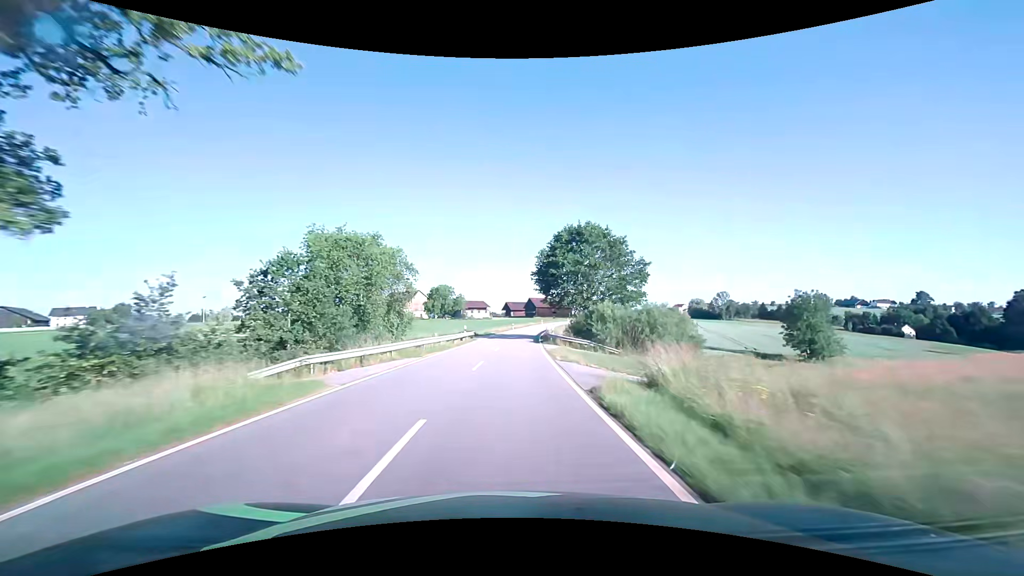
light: Day
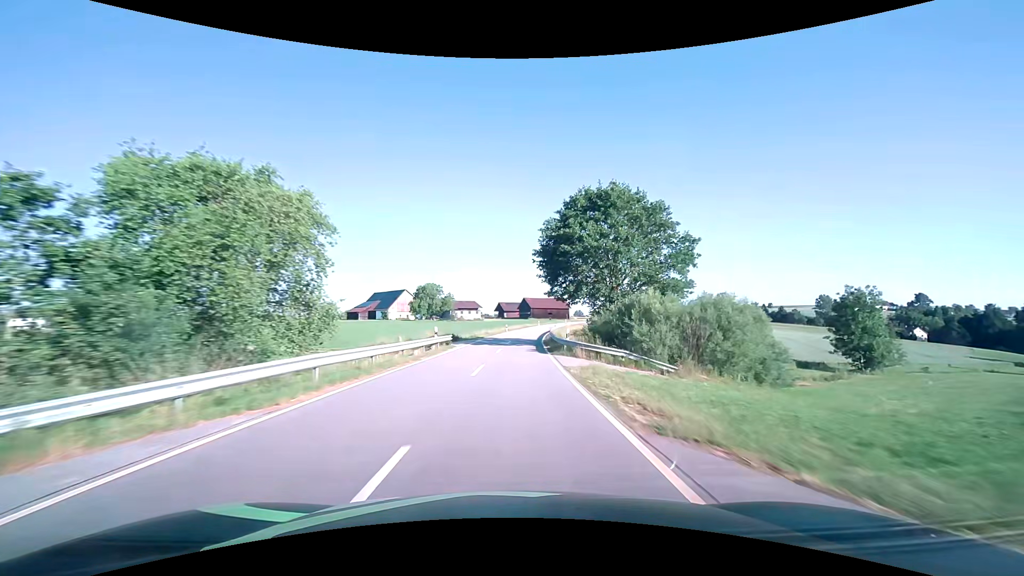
(+0.1, +13.7) m; +1°
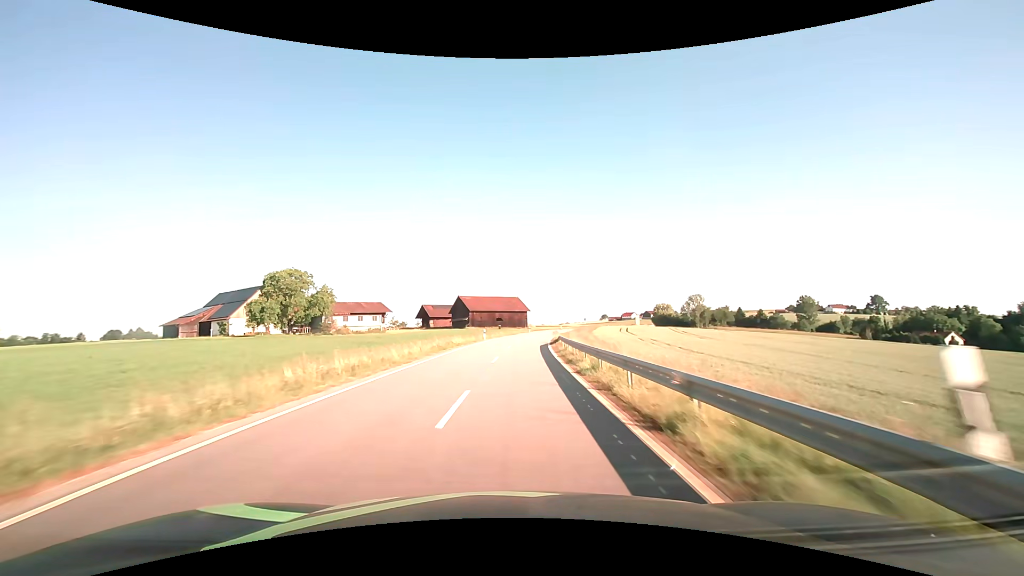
(+3.9, +67.9) m; +7°
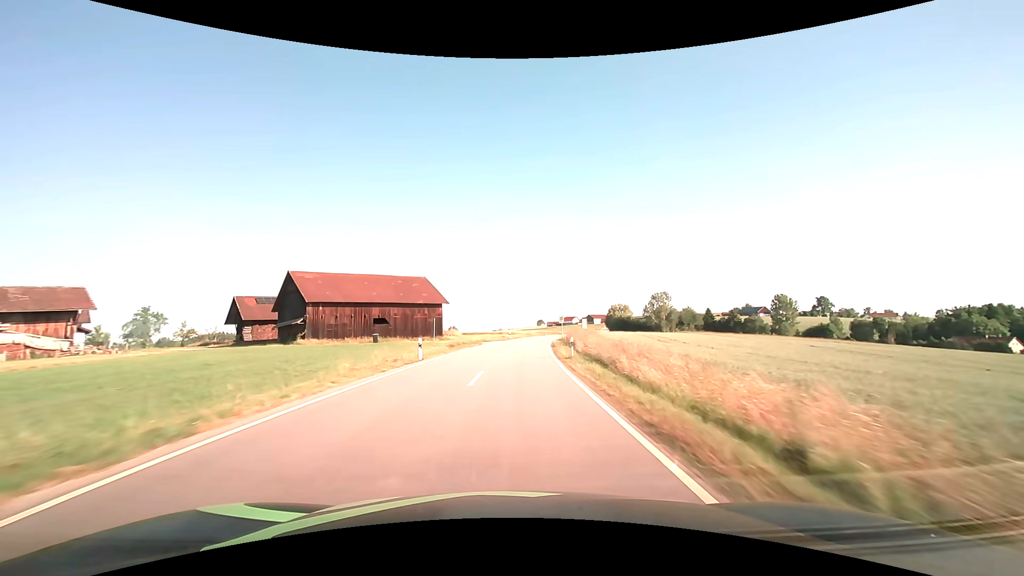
(+4.8, +67.7) m; +8°
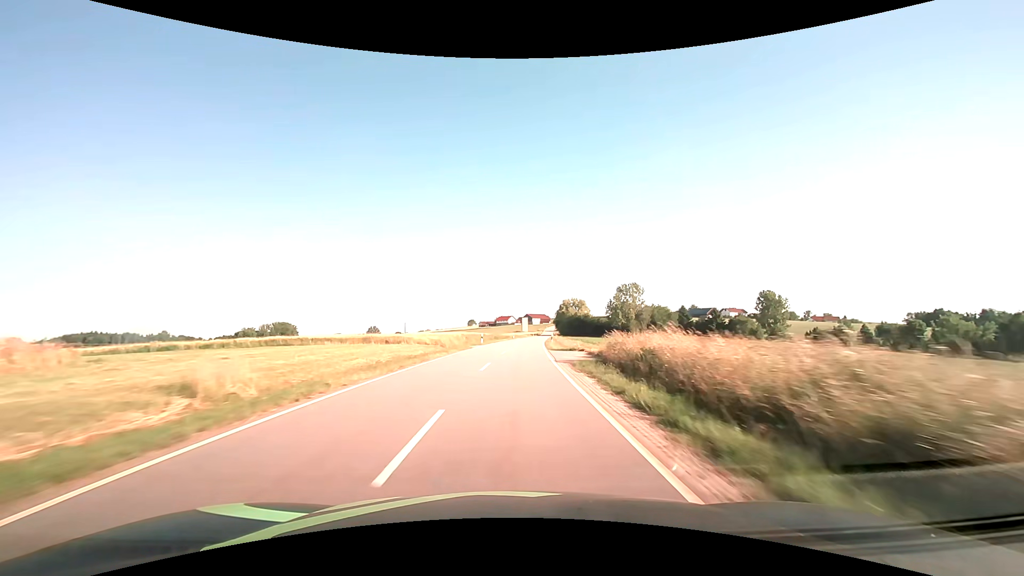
(+4.6, +68.0) m; +8°
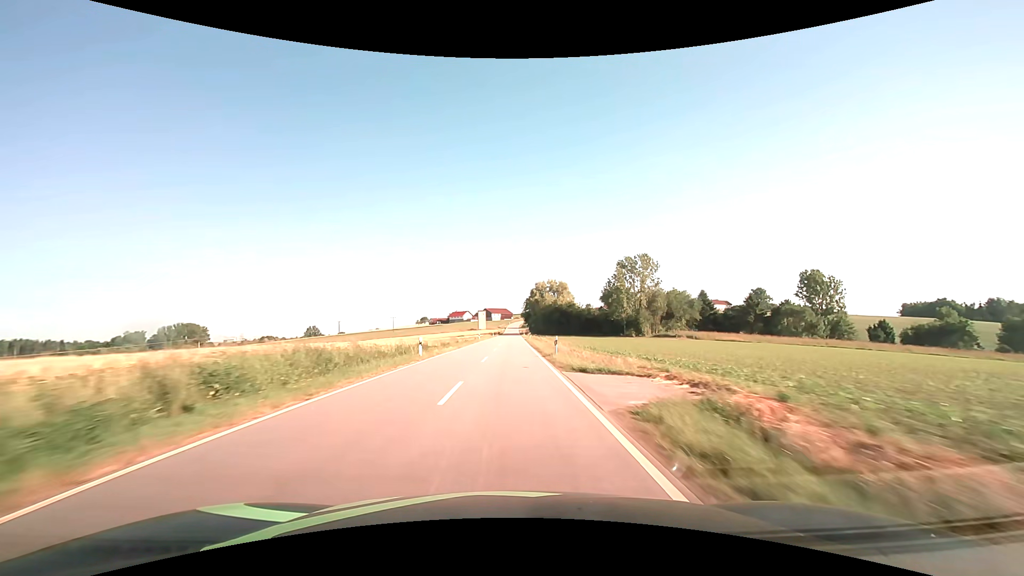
(+3.6, +68.4) m; +5°
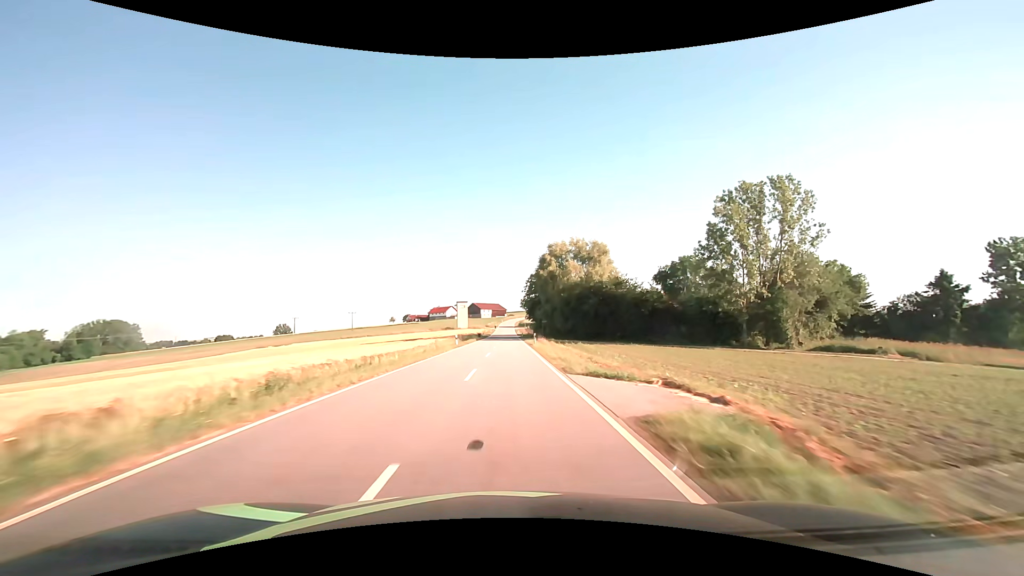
(+0.6, +68.7) m; +1°
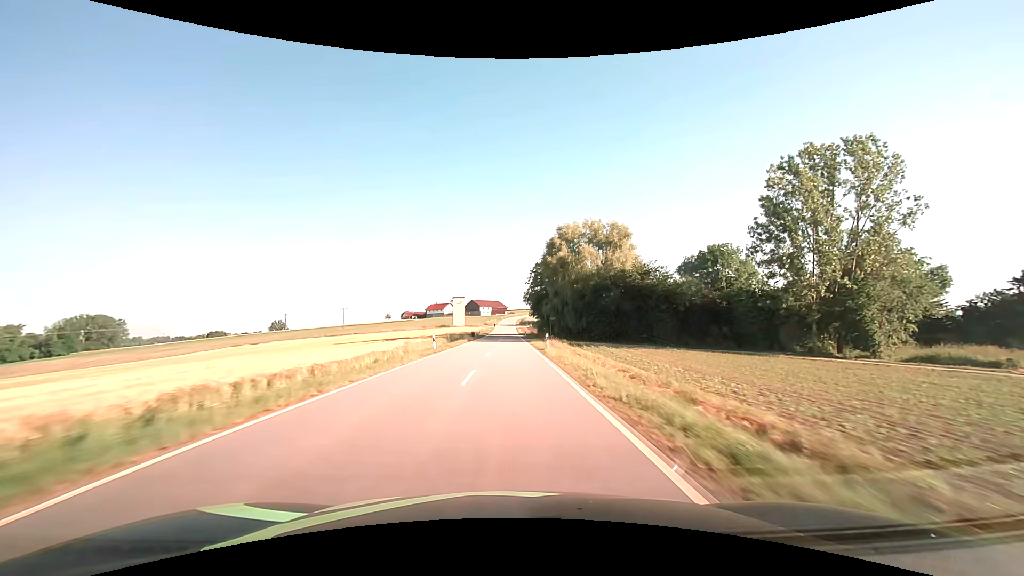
(0.0, +13.7) m; 0°
(0, +10) (0, +20) (0, +30) (0, +40) (0, +50) (0, +60) (0, +70) (0, +80) (0, +90) (0, +100) m
